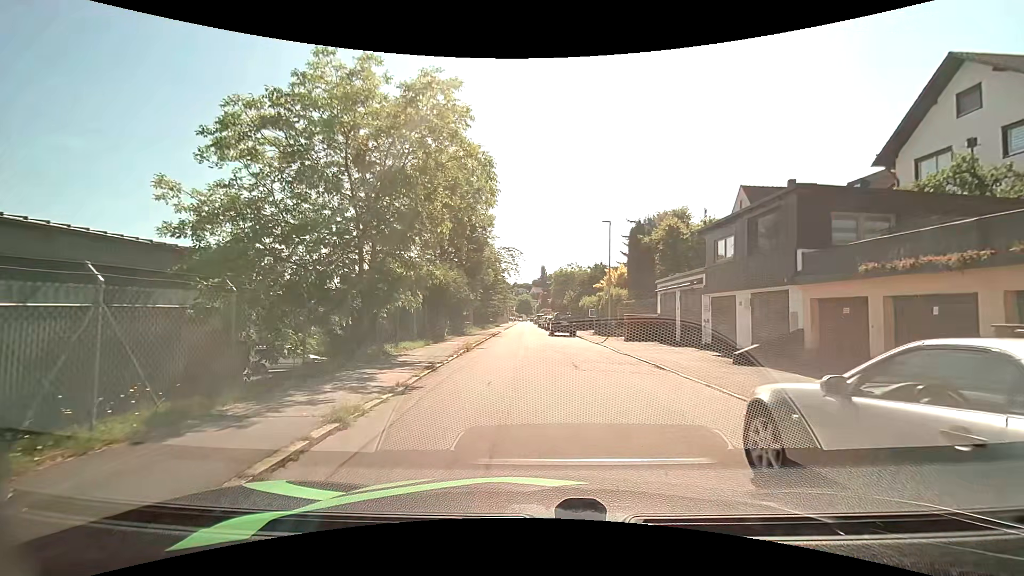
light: Day
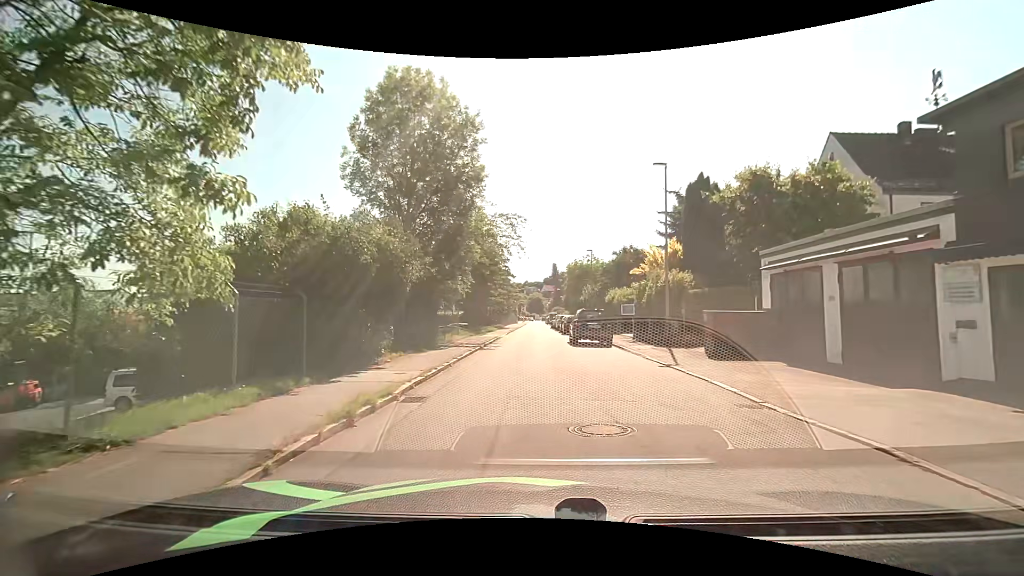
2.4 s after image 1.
(-0.1, +12.9) m; -2°
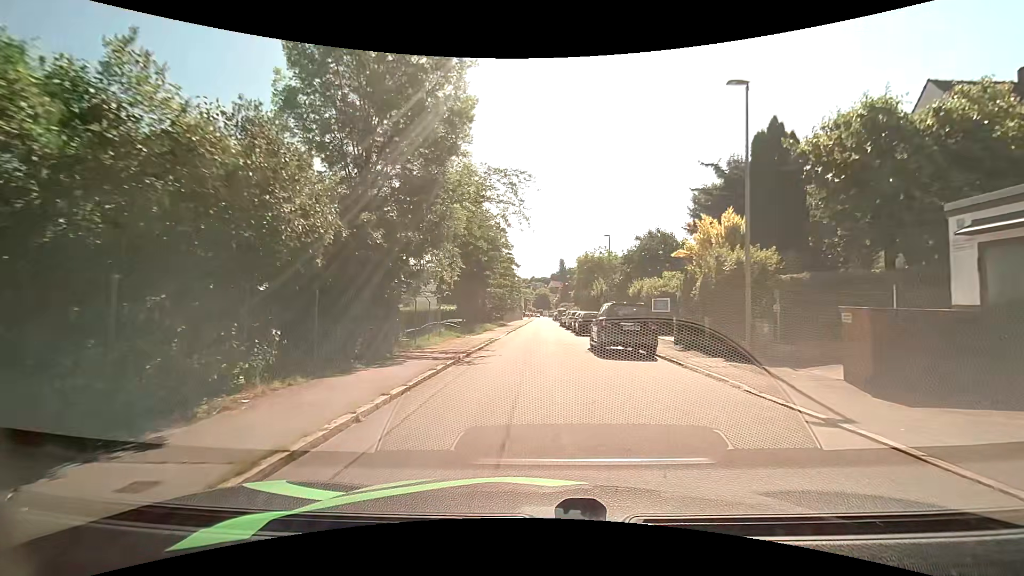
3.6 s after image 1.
(0.0, +7.6) m; 0°
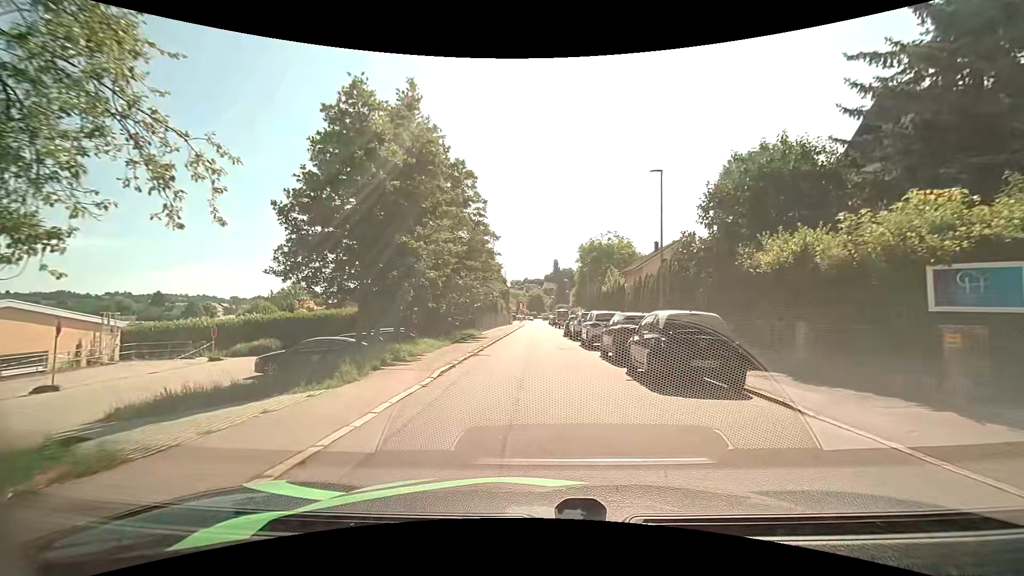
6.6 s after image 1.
(0.0, +20.6) m; +1°
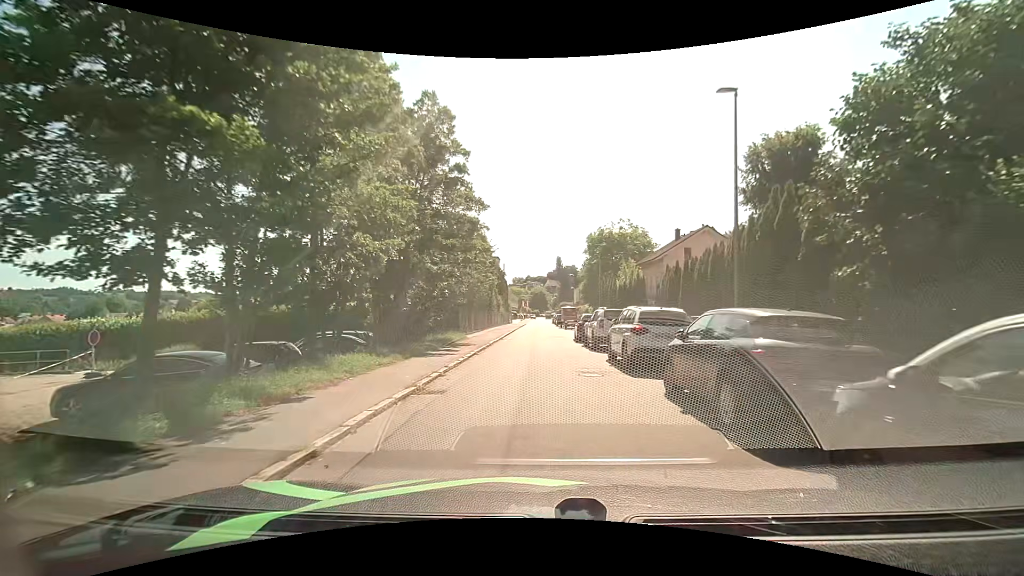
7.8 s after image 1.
(-0.1, +8.5) m; -1°
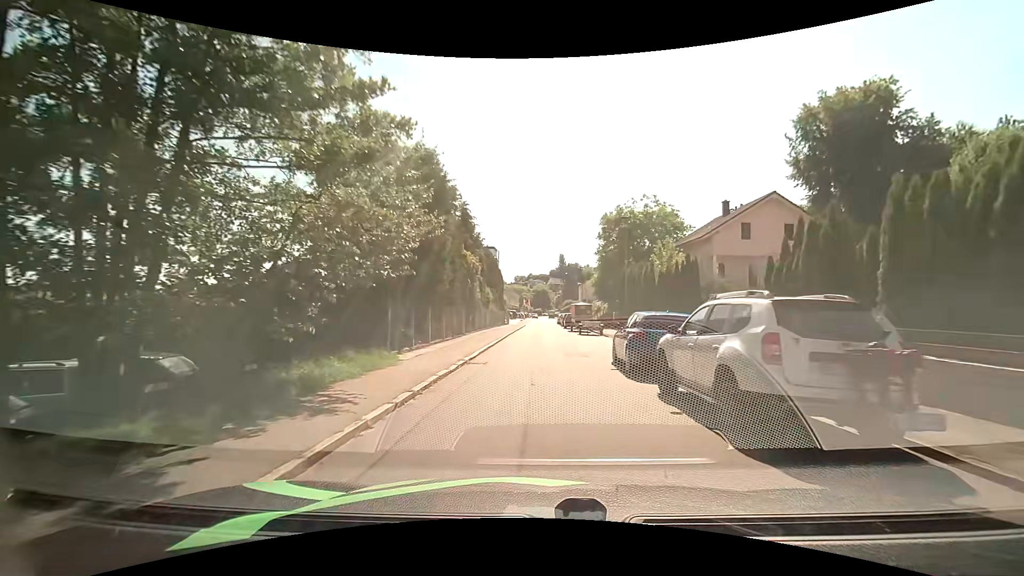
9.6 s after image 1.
(+0.1, +13.6) m; +1°
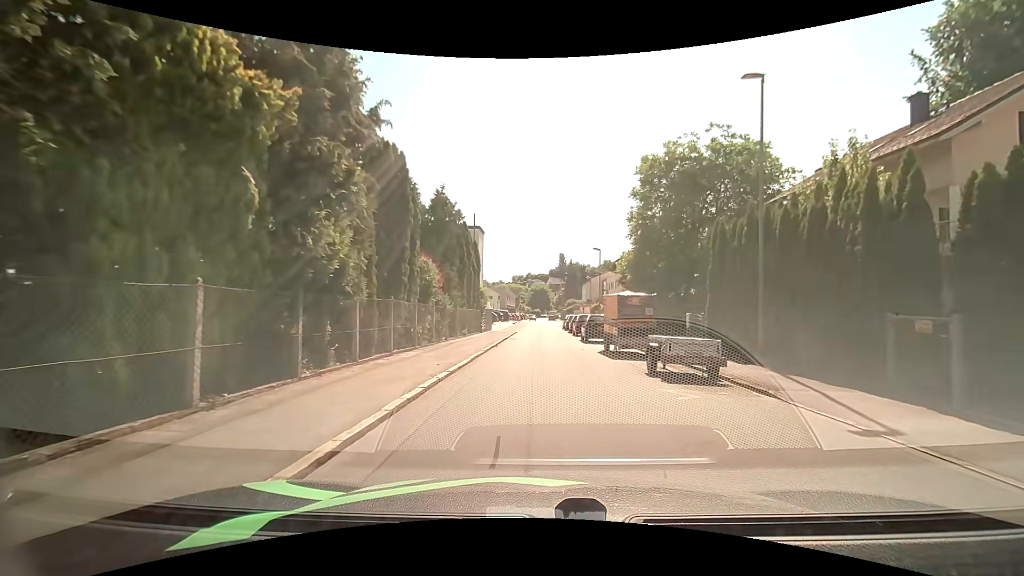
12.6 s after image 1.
(-0.5, +21.3) m; -1°
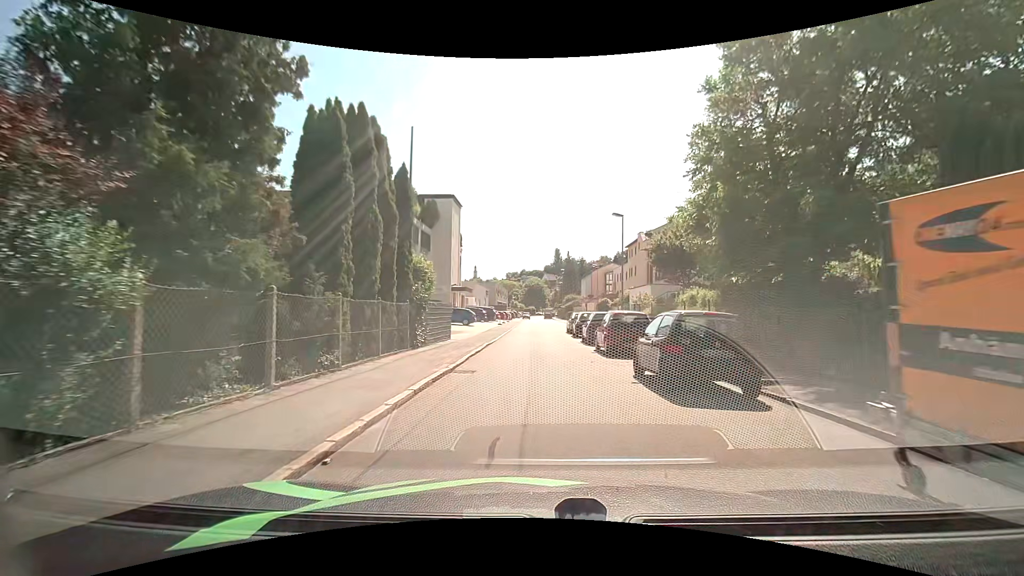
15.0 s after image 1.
(+0.2, +16.8) m; +1°
(0, +10) (0, +20) (0, +30) (0, +40) (+1, +50) (+1, +60) (+1, +70) (+1, +80) (+1, +90) (+1, +100) m
